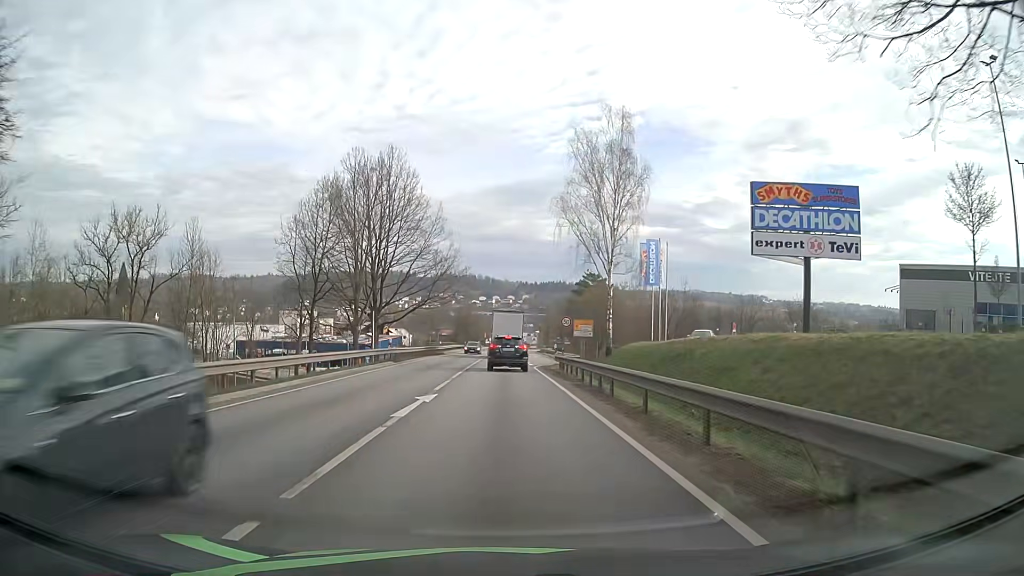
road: primary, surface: asphalt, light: Day
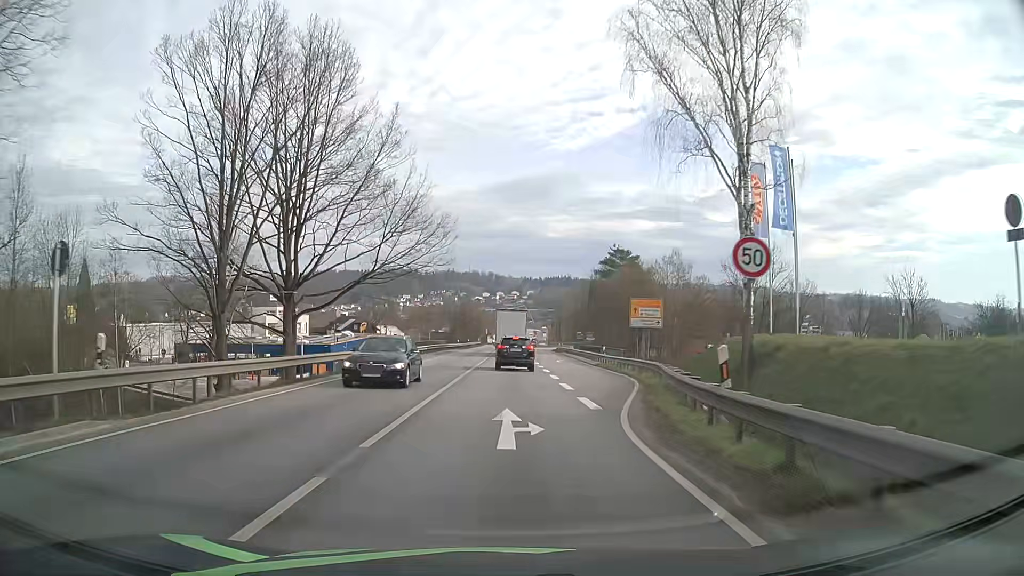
(0.0, +28.0) m; 0°
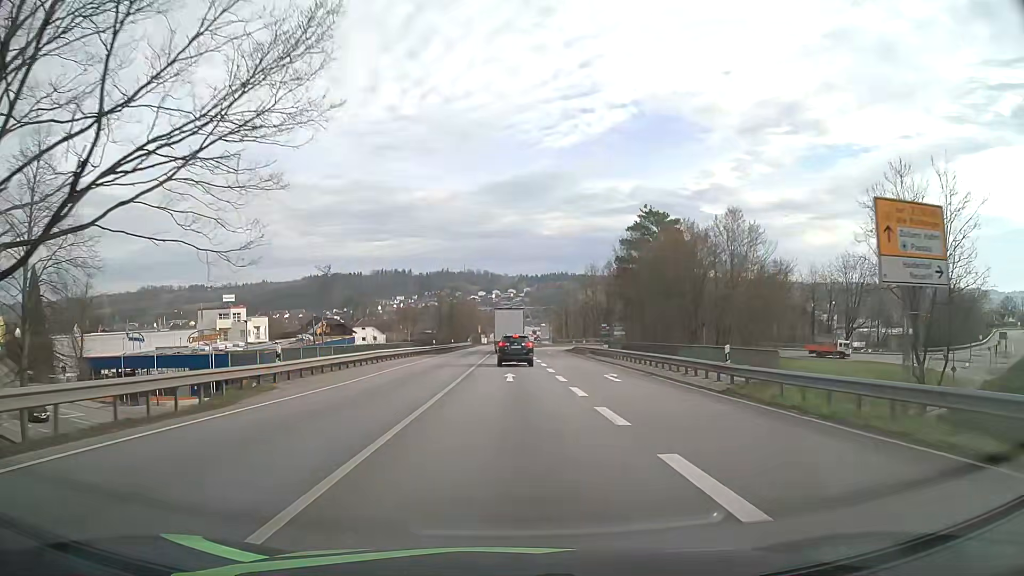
(0.0, +26.6) m; 0°
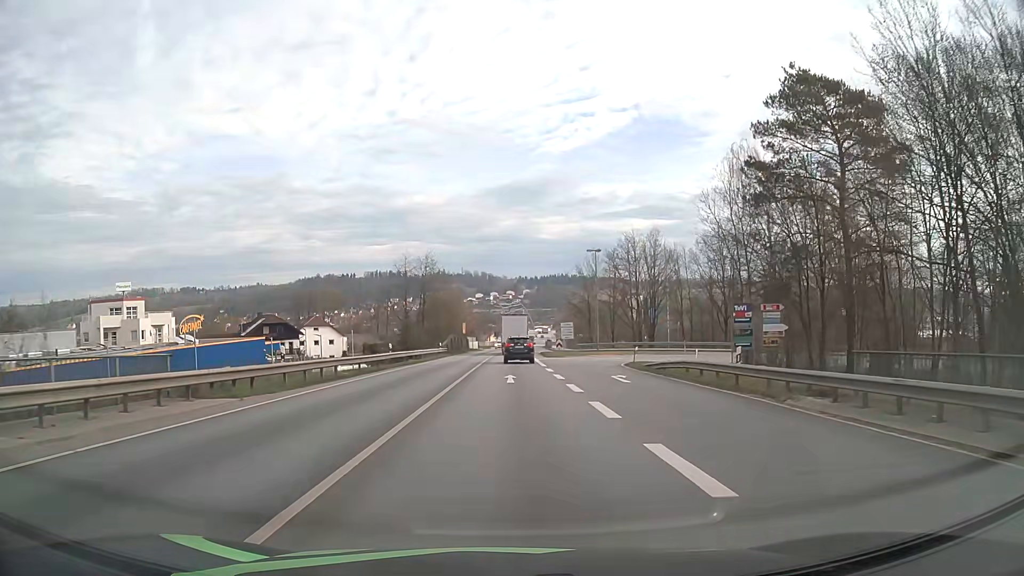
(+0.3, +41.1) m; 0°
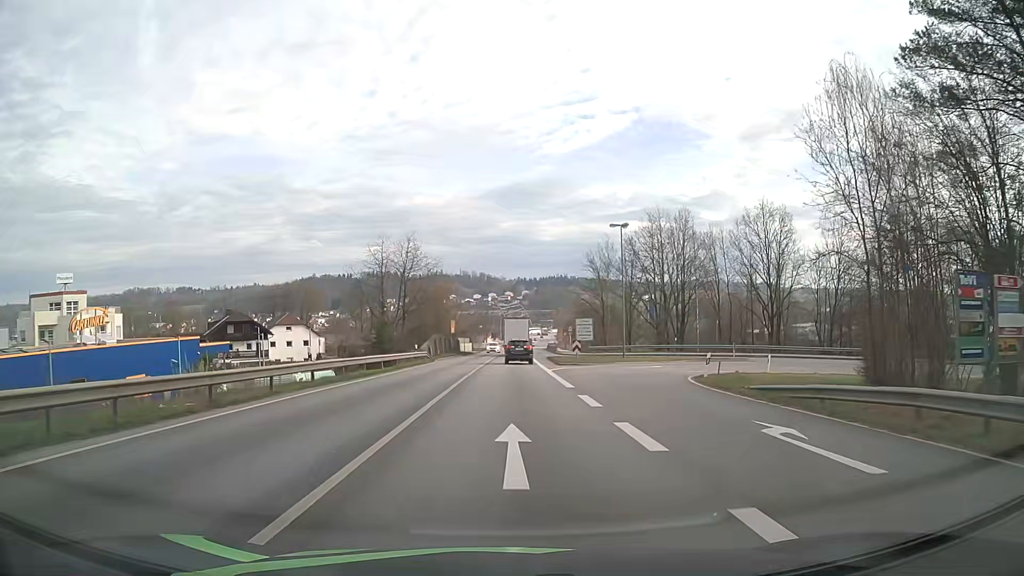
(+0.1, +15.5) m; 0°
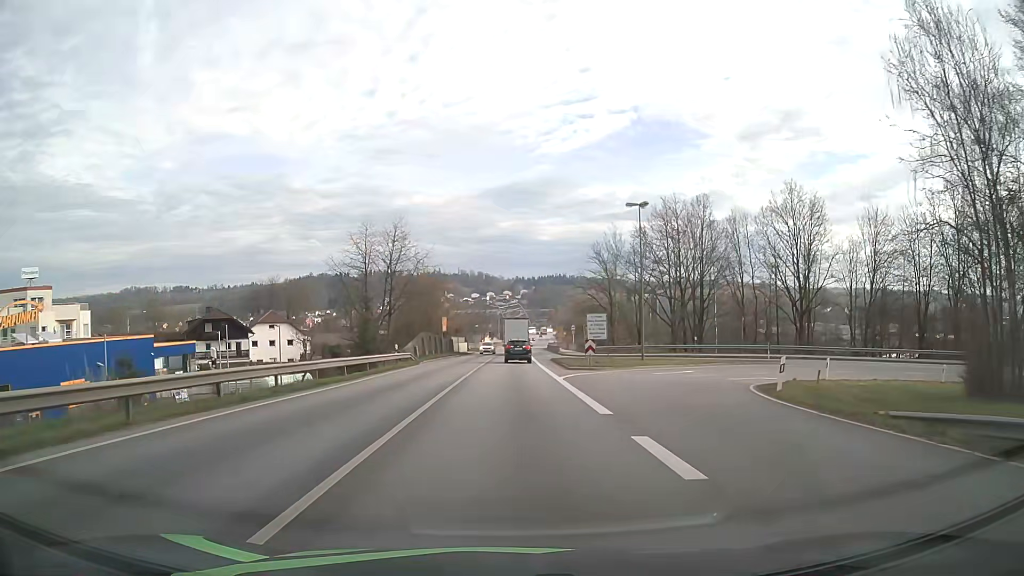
(0.0, +7.7) m; 0°
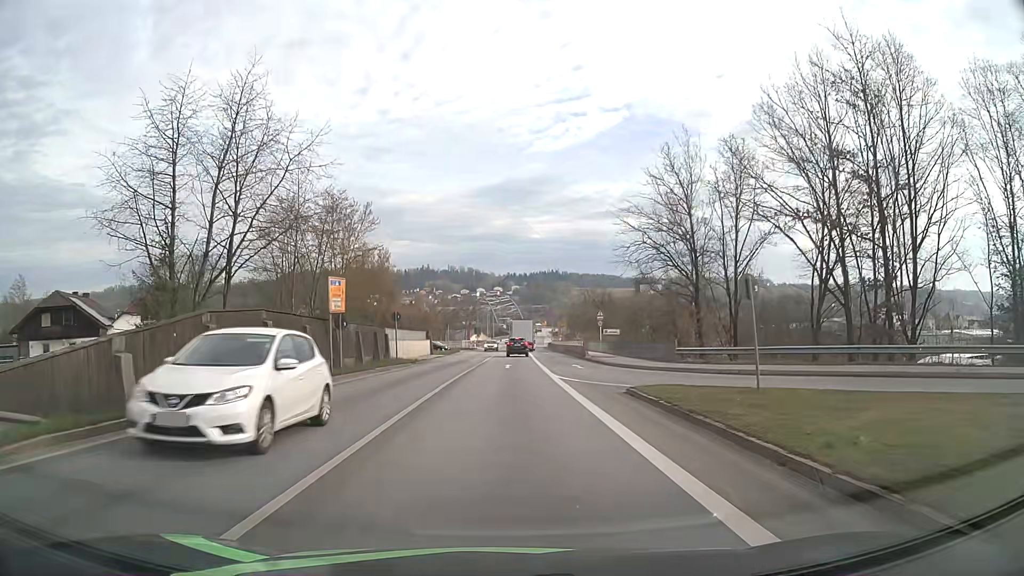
(+0.3, +37.5) m; +1°
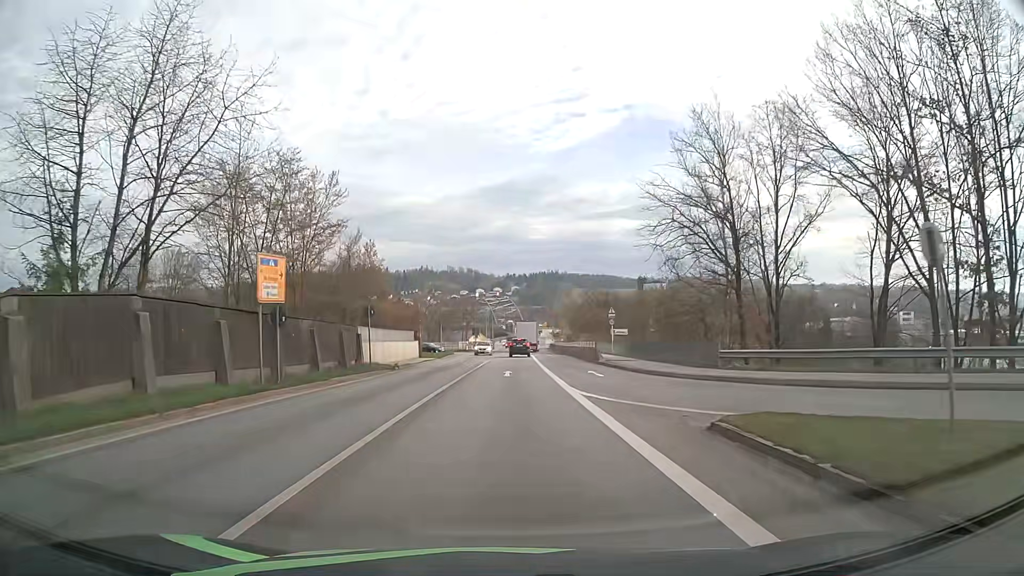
(0.0, +7.3) m; 0°
(0, +10) (0, +20) (0, +30) (0, +40) (0, +50) (0, +60) (+1, +70) (+1, +80) (+2, +90) (+3, +100) m
